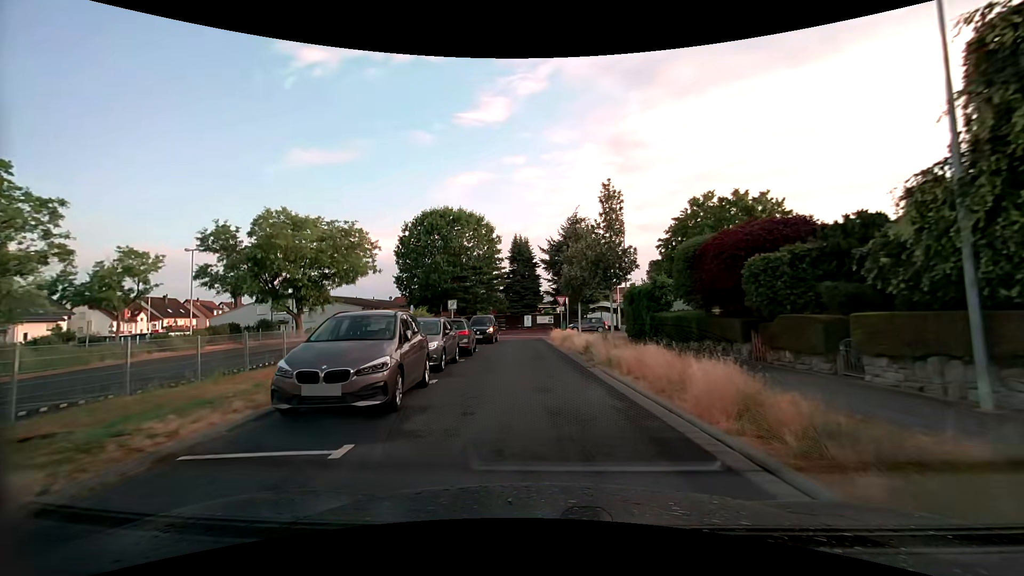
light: Day
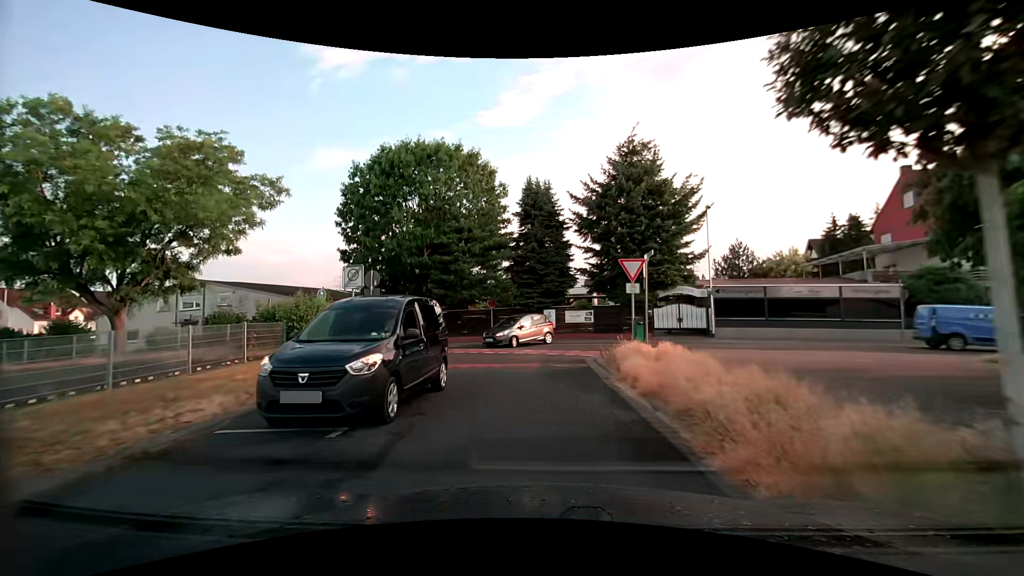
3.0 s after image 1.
(-0.6, +23.3) m; -3°
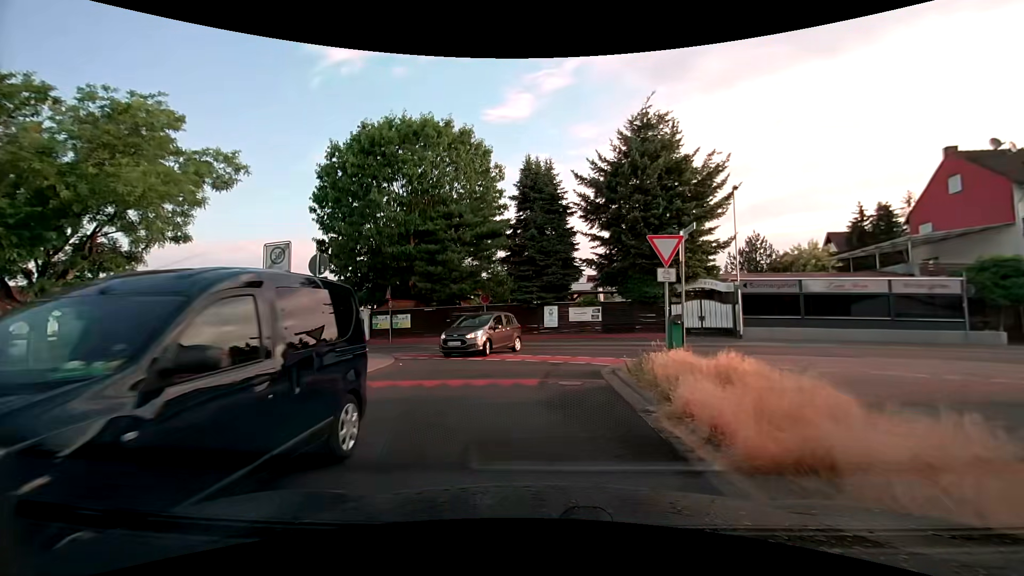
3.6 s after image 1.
(0.0, +4.1) m; -1°
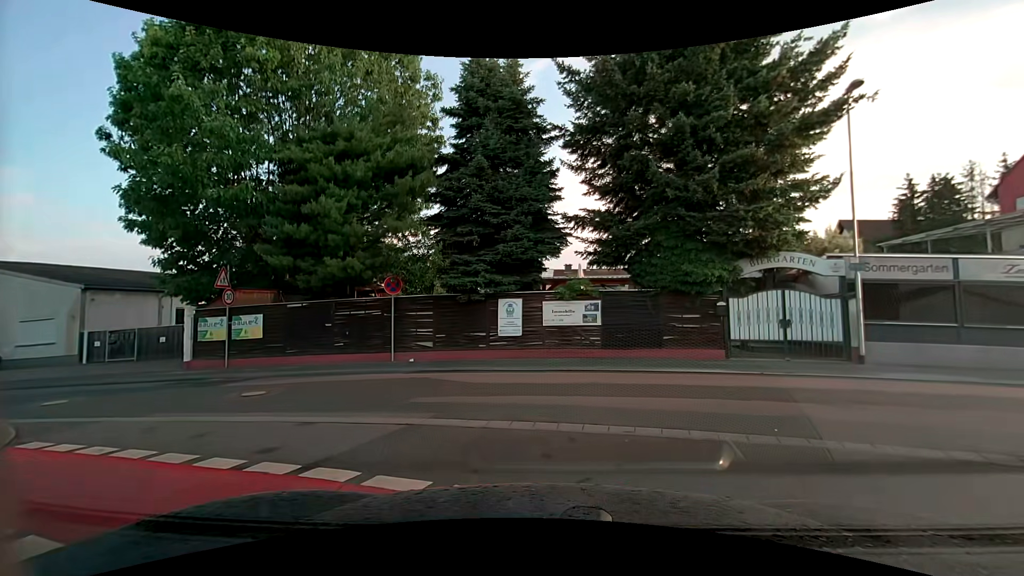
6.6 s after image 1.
(+0.3, +12.5) m; +6°
